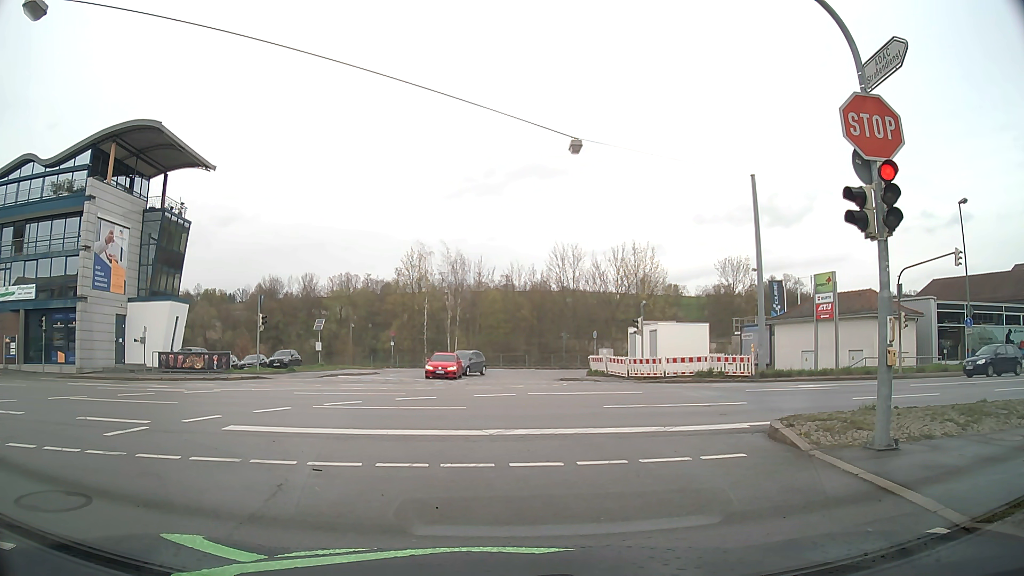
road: tertiary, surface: asphalt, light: Day
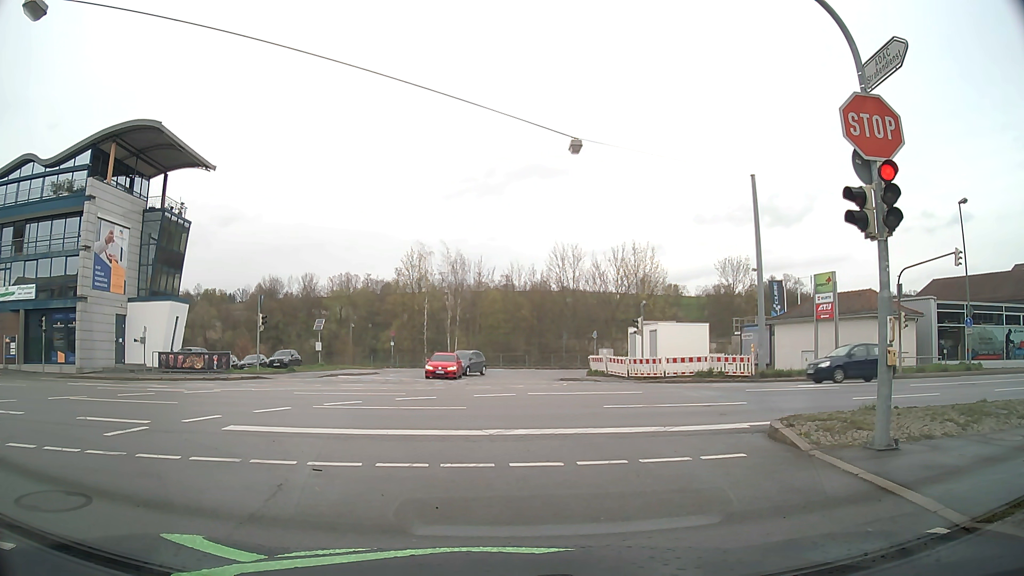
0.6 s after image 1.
(0.0, 0.0) m; 0°
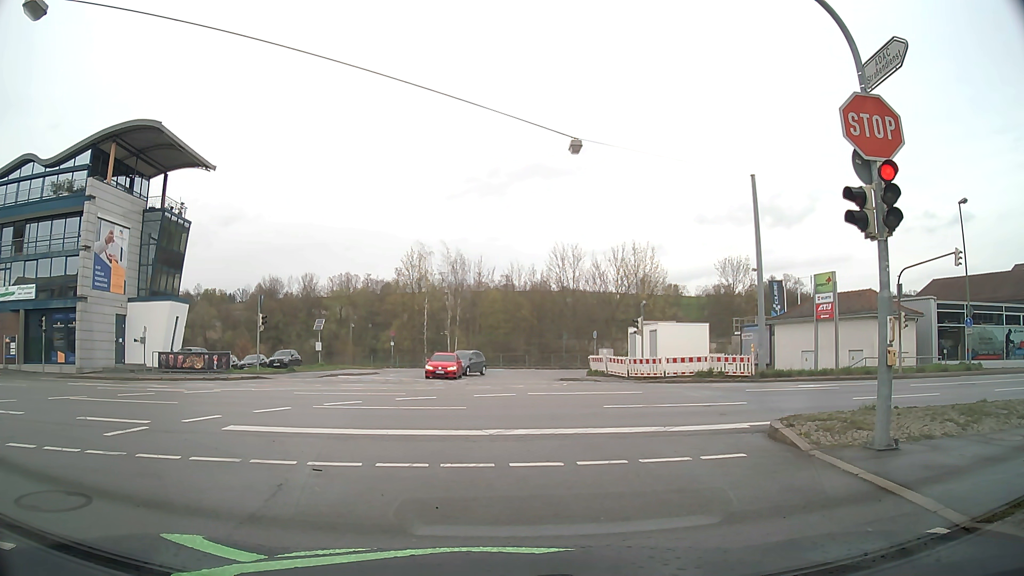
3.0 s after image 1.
(0.0, 0.0) m; 0°
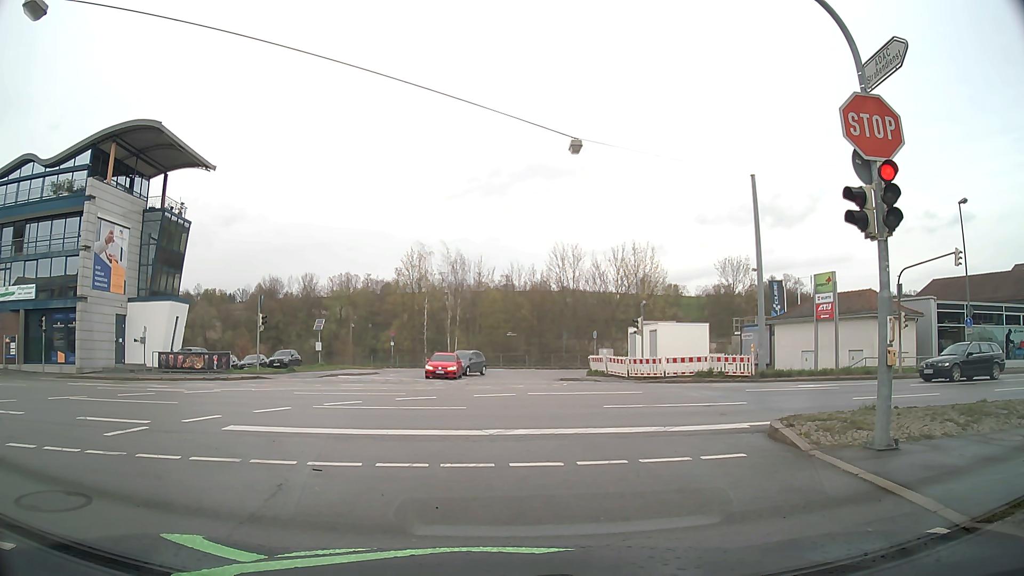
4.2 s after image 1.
(0.0, 0.0) m; 0°
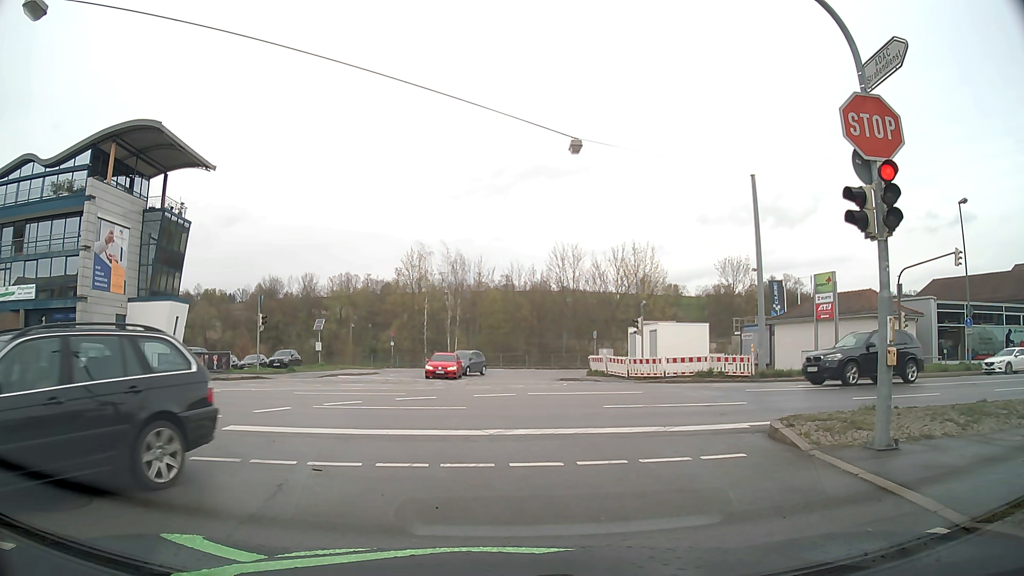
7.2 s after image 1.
(0.0, 0.0) m; 0°
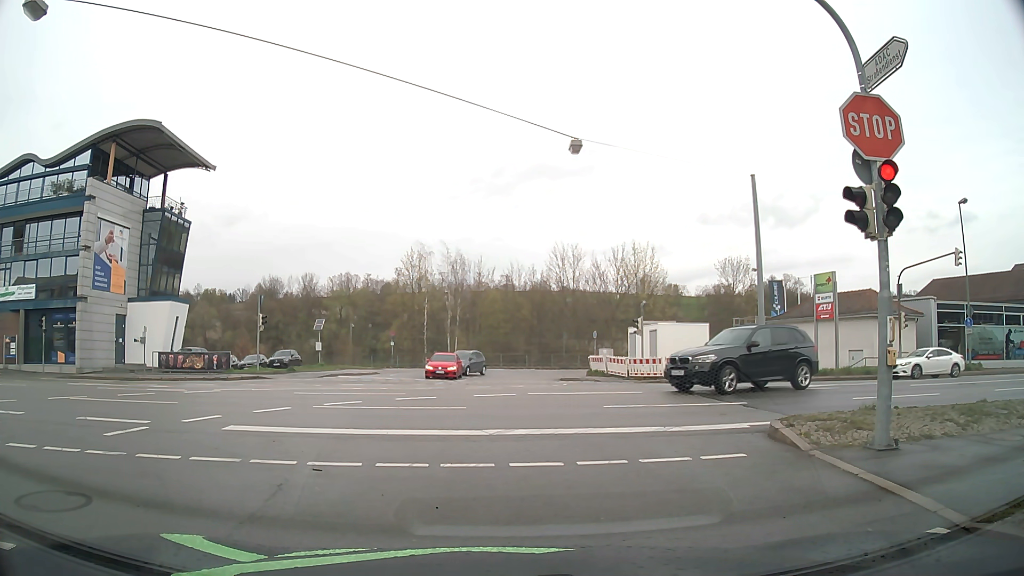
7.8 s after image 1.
(0.0, 0.0) m; 0°
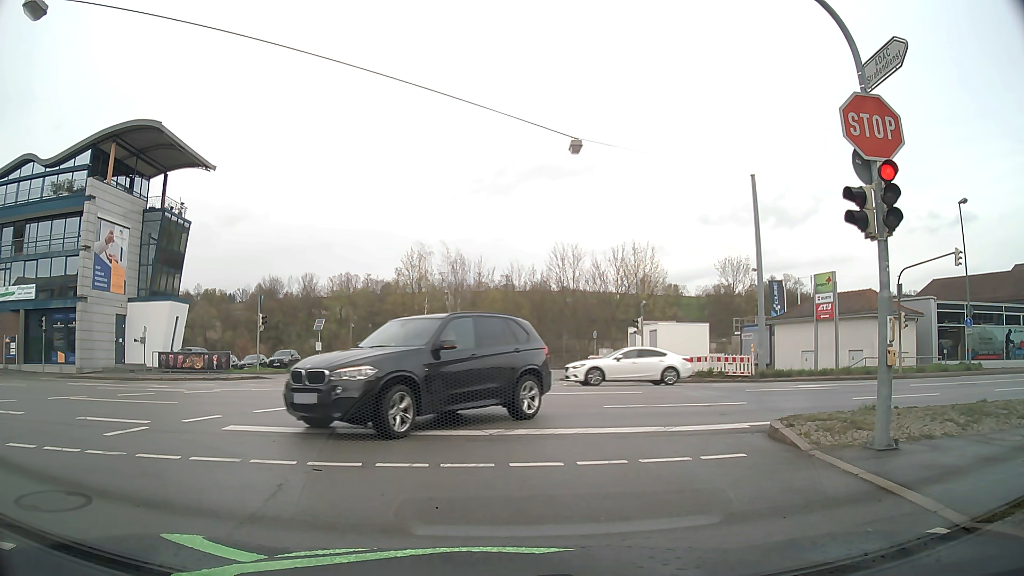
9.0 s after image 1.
(0.0, 0.0) m; 0°
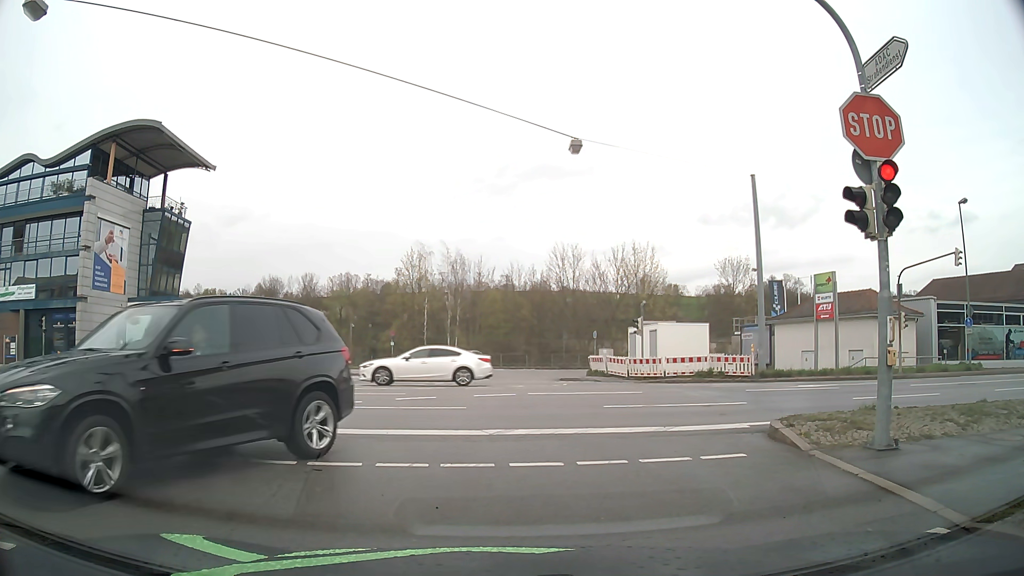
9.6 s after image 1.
(0.0, 0.0) m; 0°
(-1, +10) (-3, +20) (-11, +25) (-21, +25) (-31, +25) (-41, +24) (-51, +23) (-61, +23) (-71, +22) (-81, +22) m
